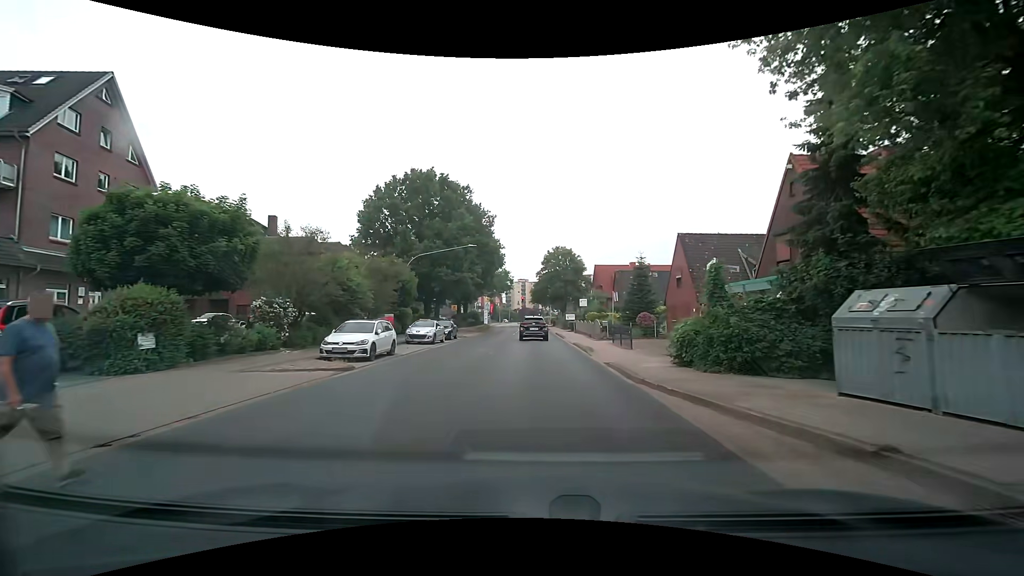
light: Day
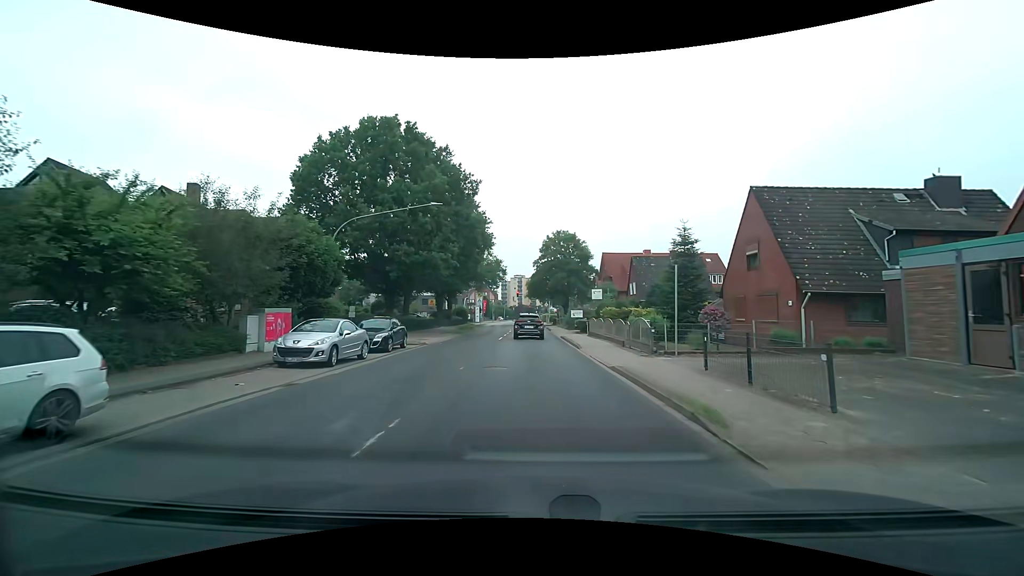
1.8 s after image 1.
(0.0, +14.3) m; 0°
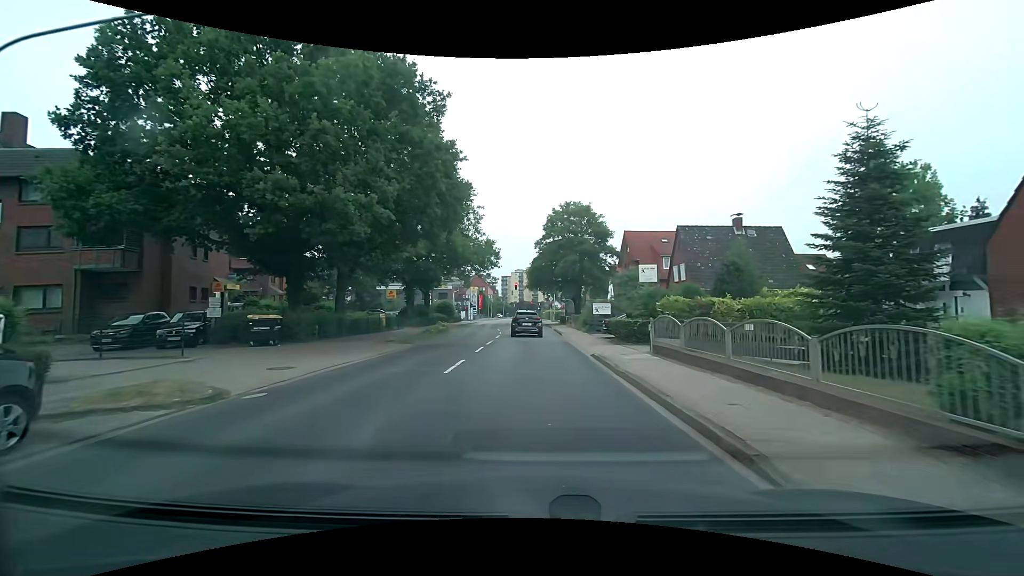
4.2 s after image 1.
(0.0, +17.7) m; 0°
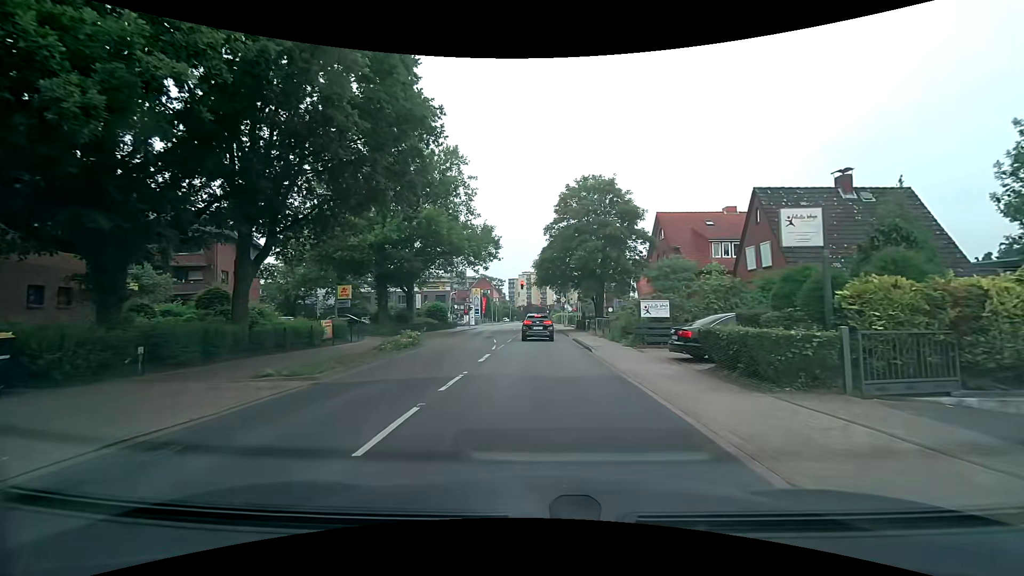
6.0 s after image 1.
(-0.1, +12.4) m; -1°
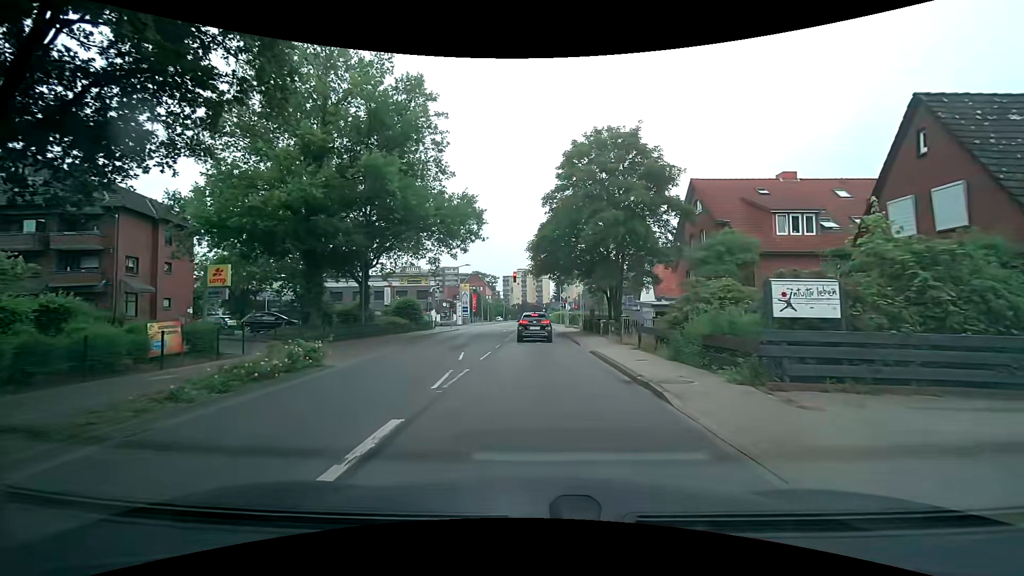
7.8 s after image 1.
(+0.1, +11.8) m; 0°
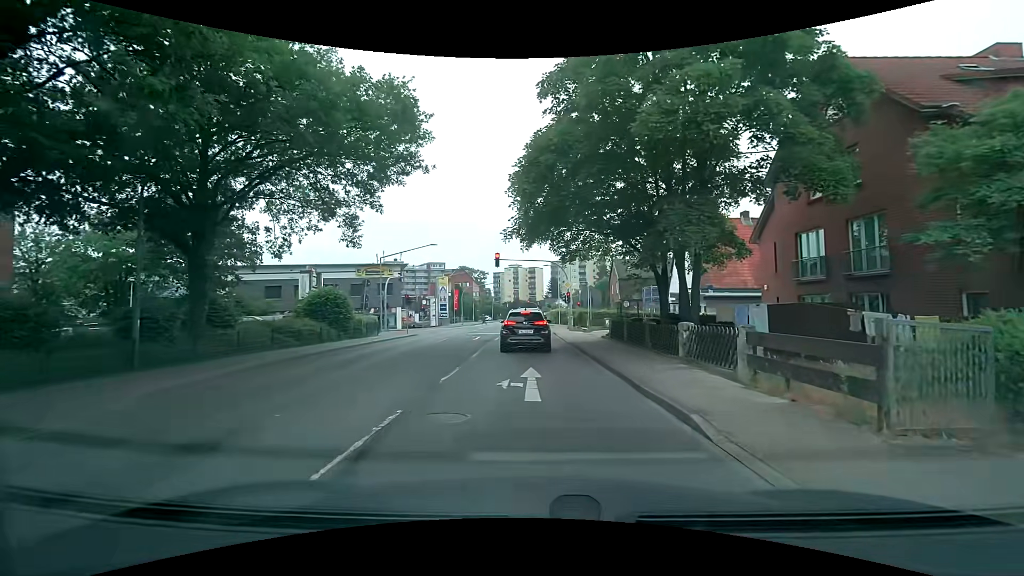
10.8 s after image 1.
(+0.2, +17.4) m; +2°
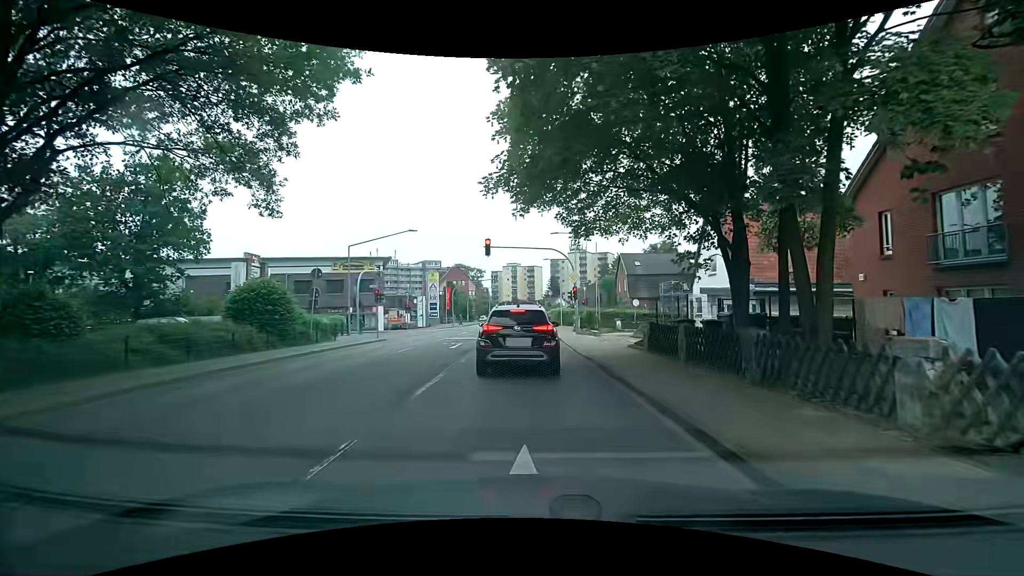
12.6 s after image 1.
(-0.1, +7.4) m; 0°
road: secondary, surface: asphalt
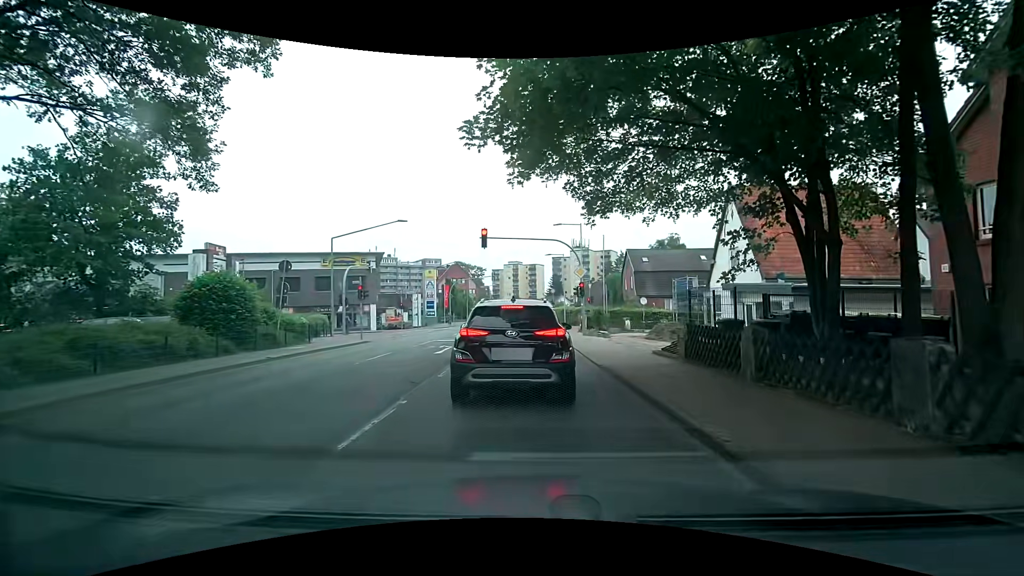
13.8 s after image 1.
(-0.1, +3.4) m; 0°
